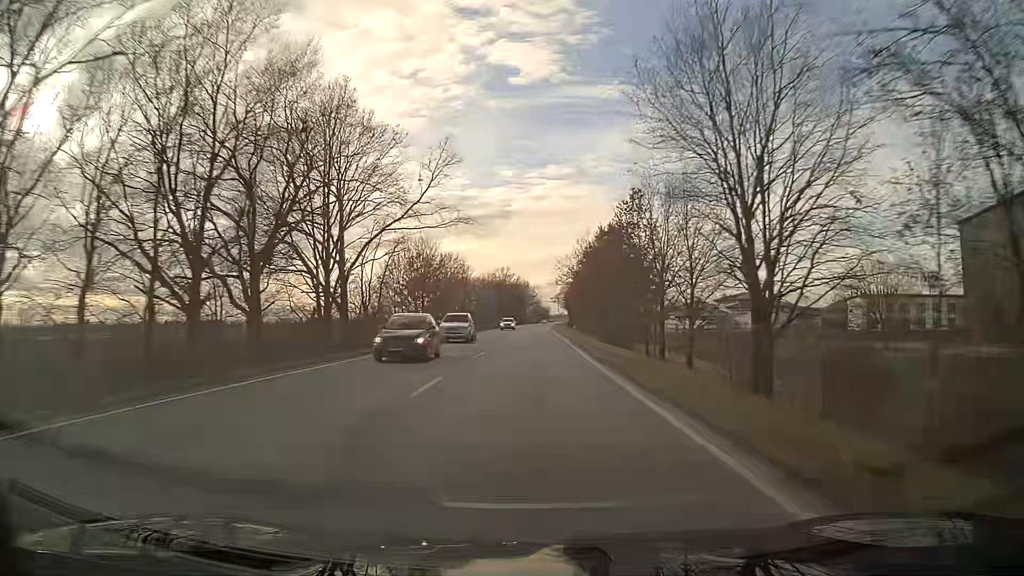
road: primary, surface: asphalt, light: Day
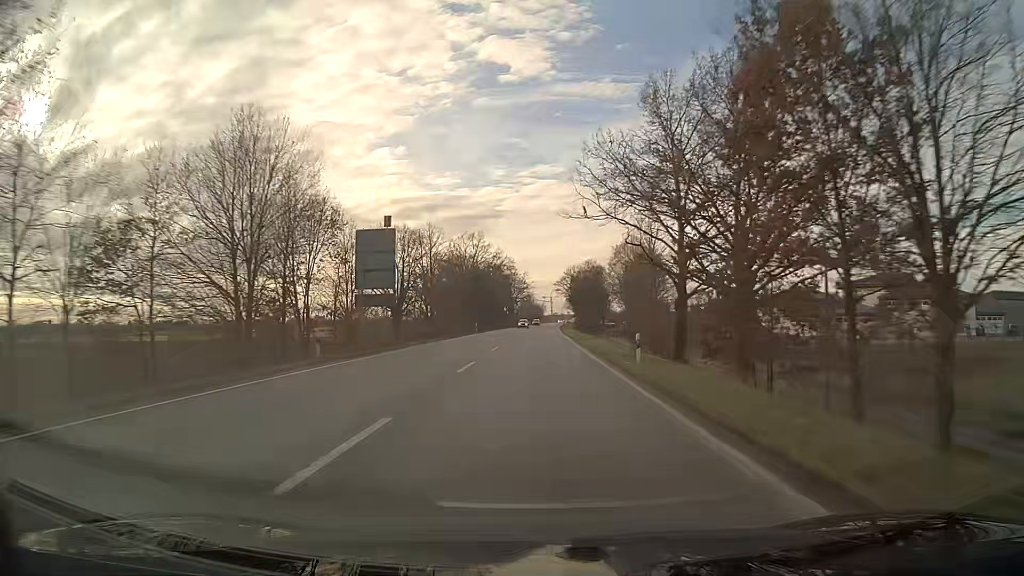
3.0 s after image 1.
(+0.5, +79.1) m; +1°
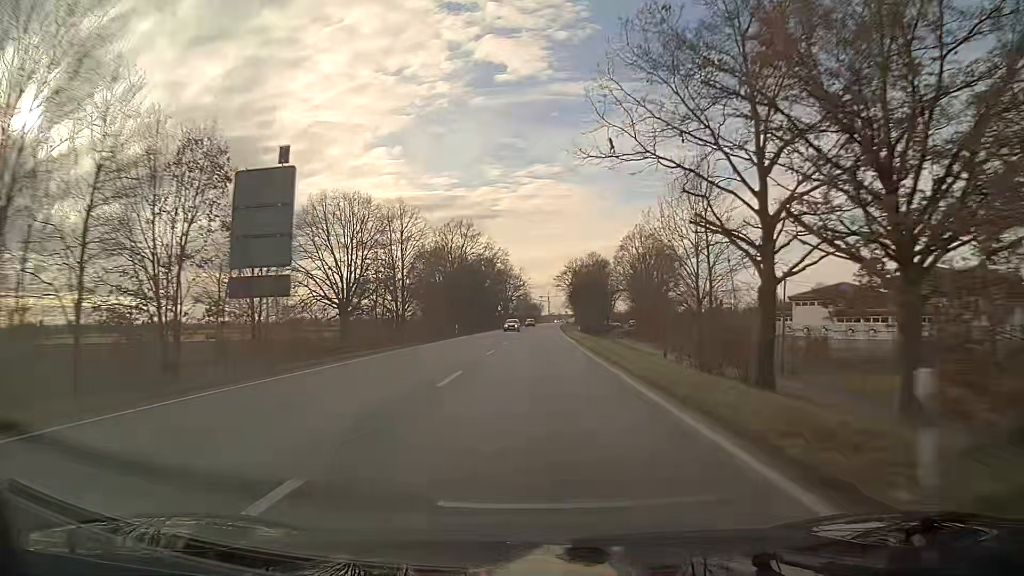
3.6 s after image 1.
(0.0, +15.8) m; 0°
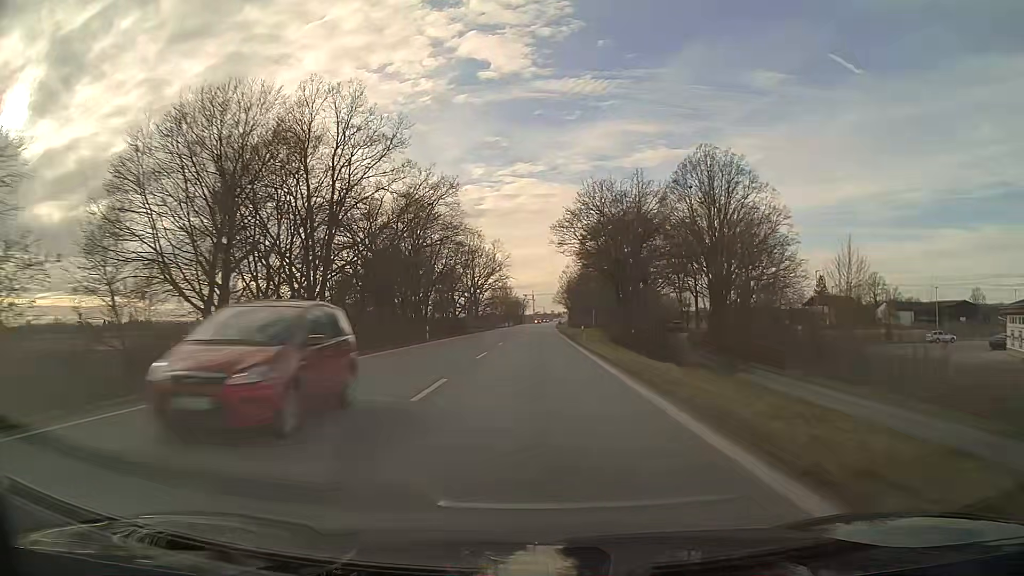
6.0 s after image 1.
(+0.8, +63.2) m; +1°
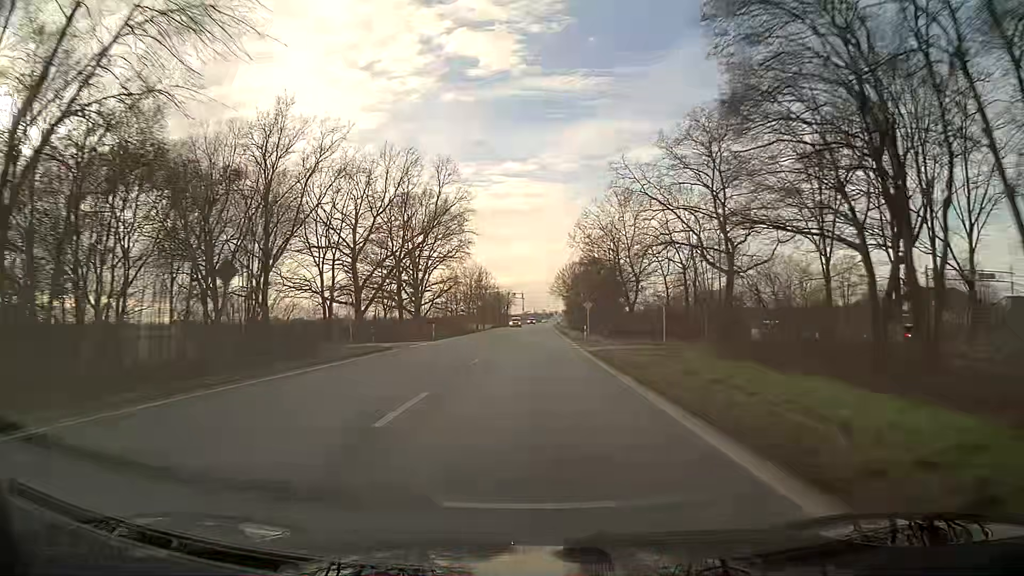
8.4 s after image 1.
(+0.4, +63.2) m; +1°
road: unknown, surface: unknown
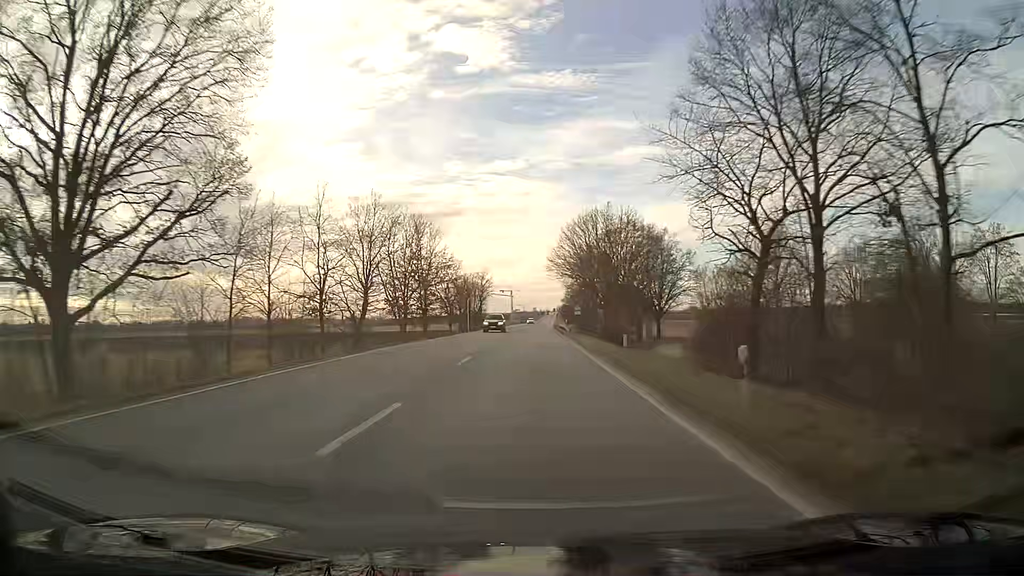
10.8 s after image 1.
(+0.5, +62.4) m; +1°
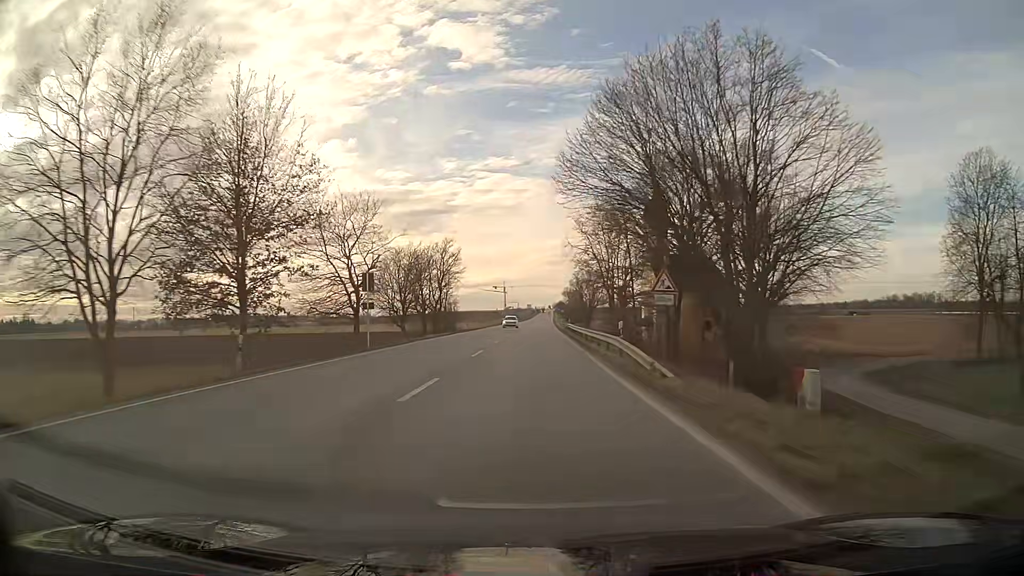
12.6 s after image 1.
(0.0, +44.1) m; 0°
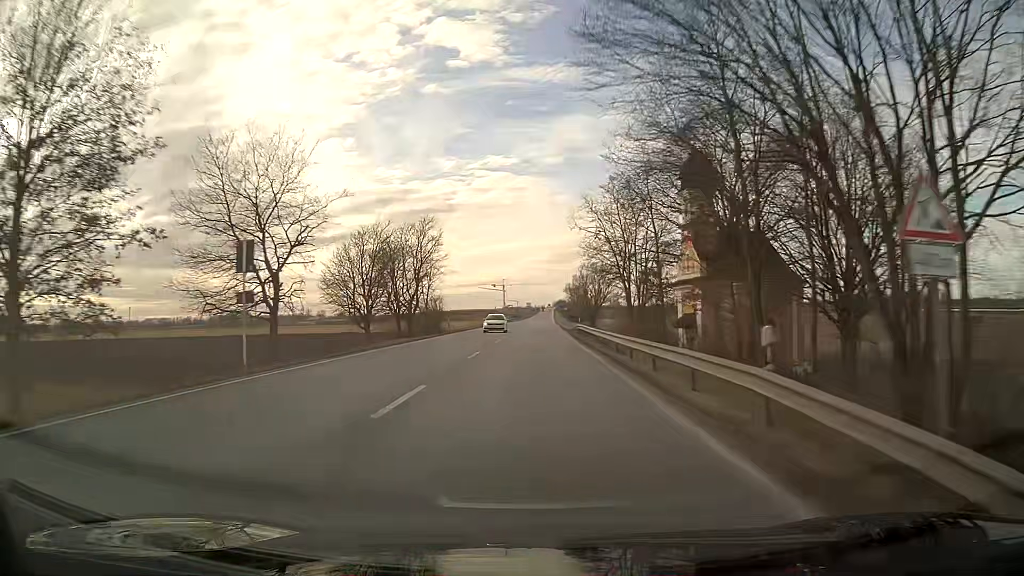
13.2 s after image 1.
(0.0, +14.0) m; 0°
